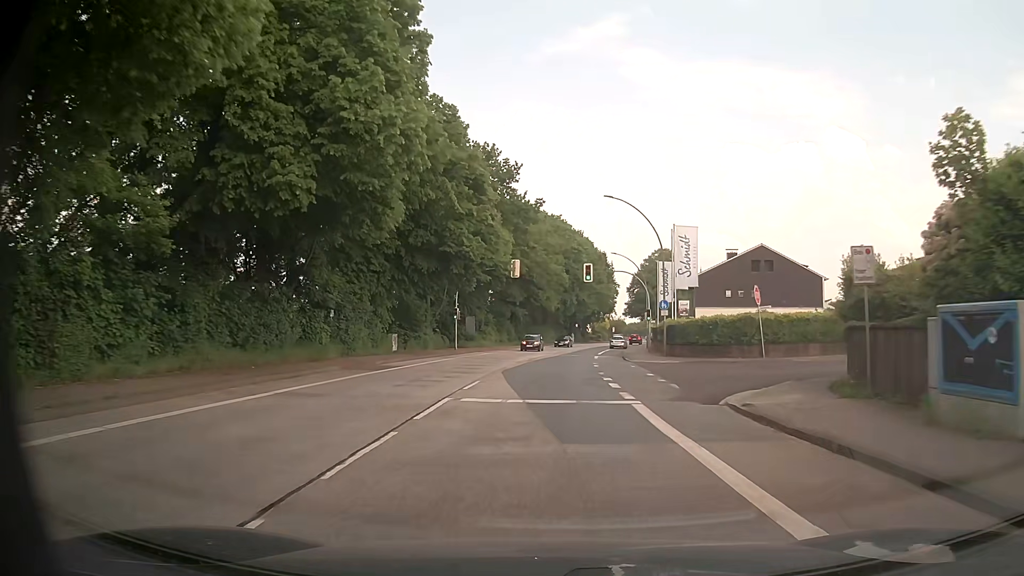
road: primary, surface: asphalt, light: Day
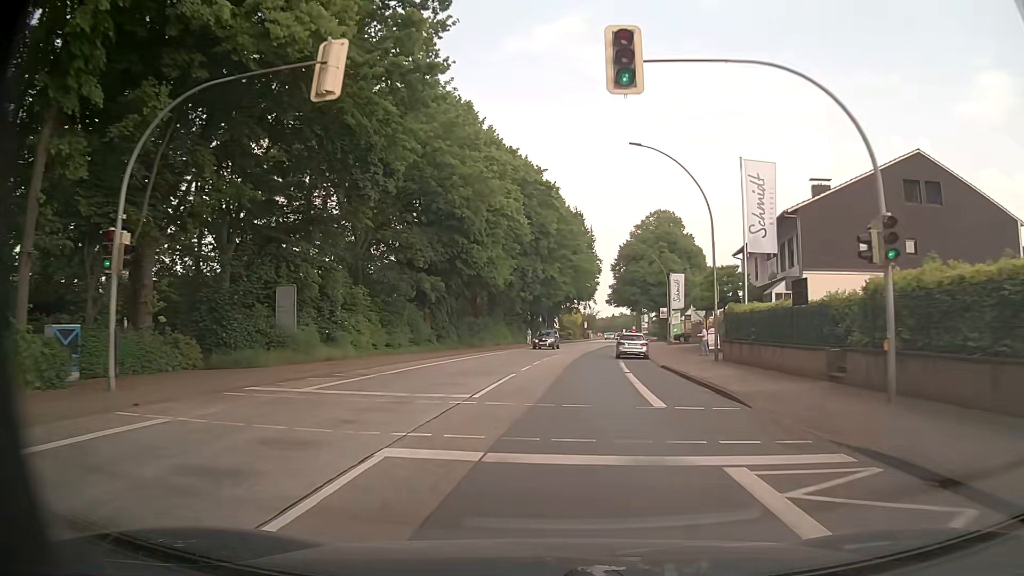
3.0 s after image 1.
(+1.0, +39.8) m; +4°
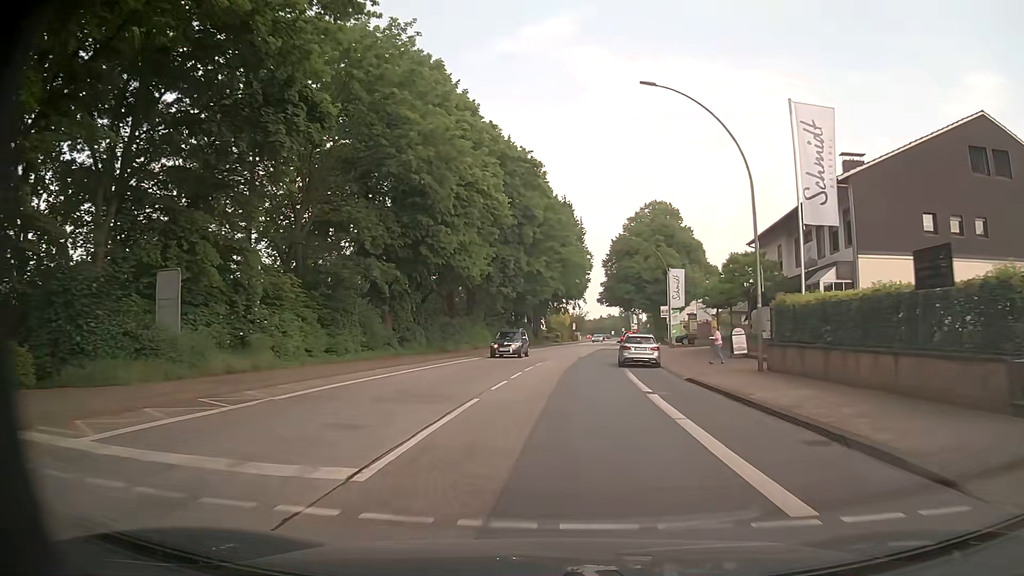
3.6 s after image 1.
(0.0, +8.0) m; +1°
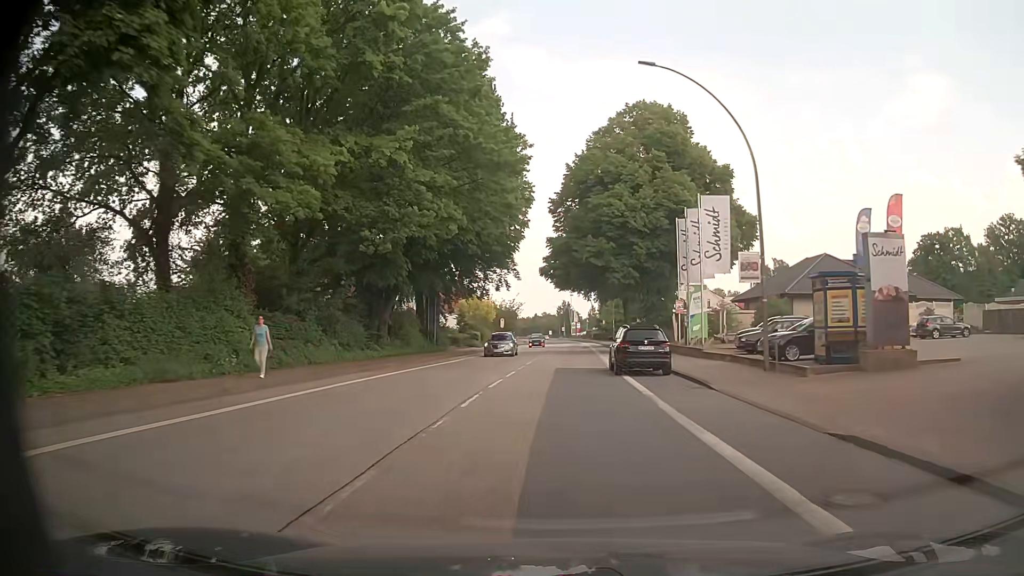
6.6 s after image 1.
(+1.8, +39.7) m; +6°
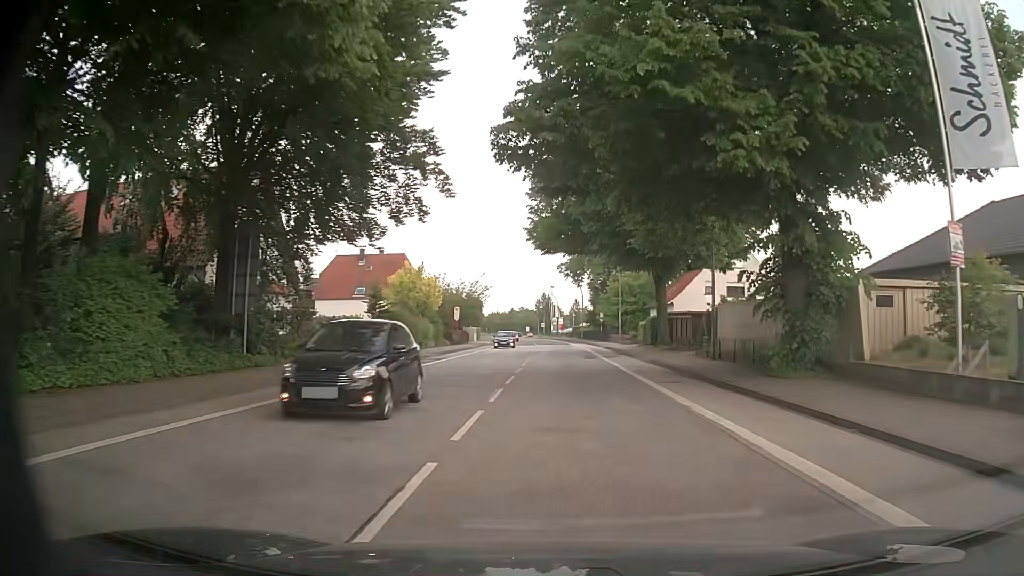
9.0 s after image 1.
(+0.2, +31.0) m; +2°
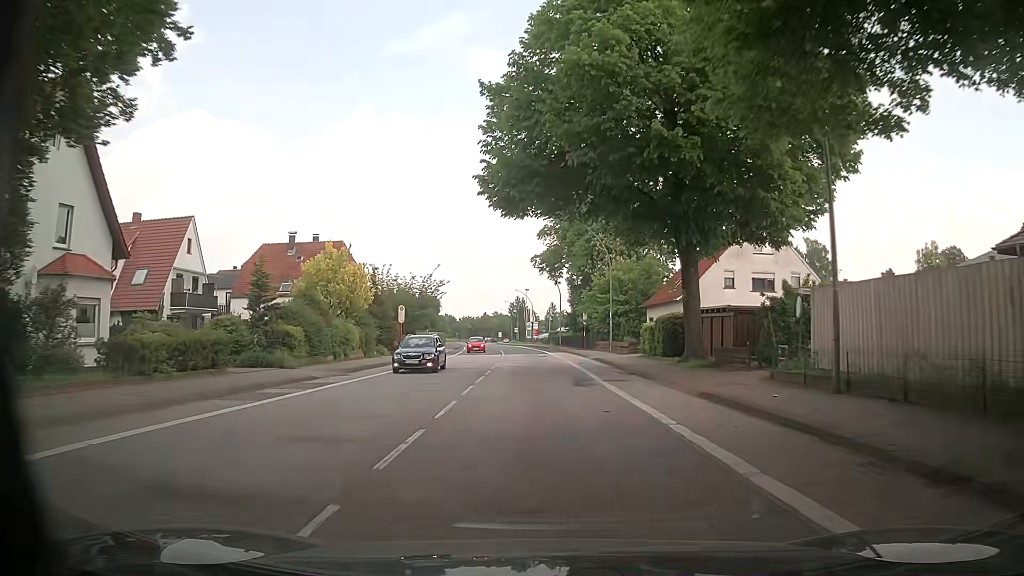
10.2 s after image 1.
(+0.4, +15.2) m; +3°
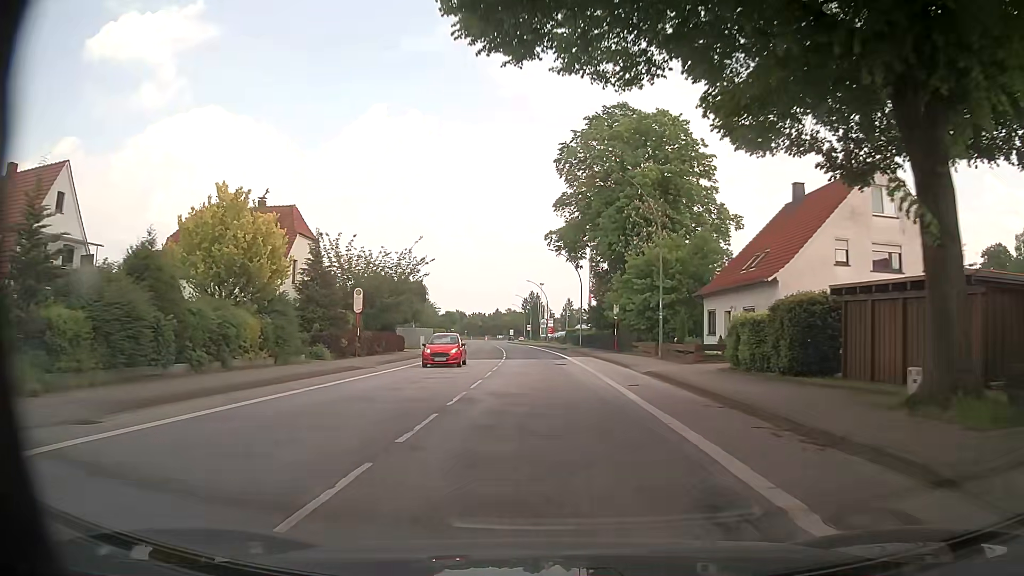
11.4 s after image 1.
(-0.4, +16.5) m; -2°
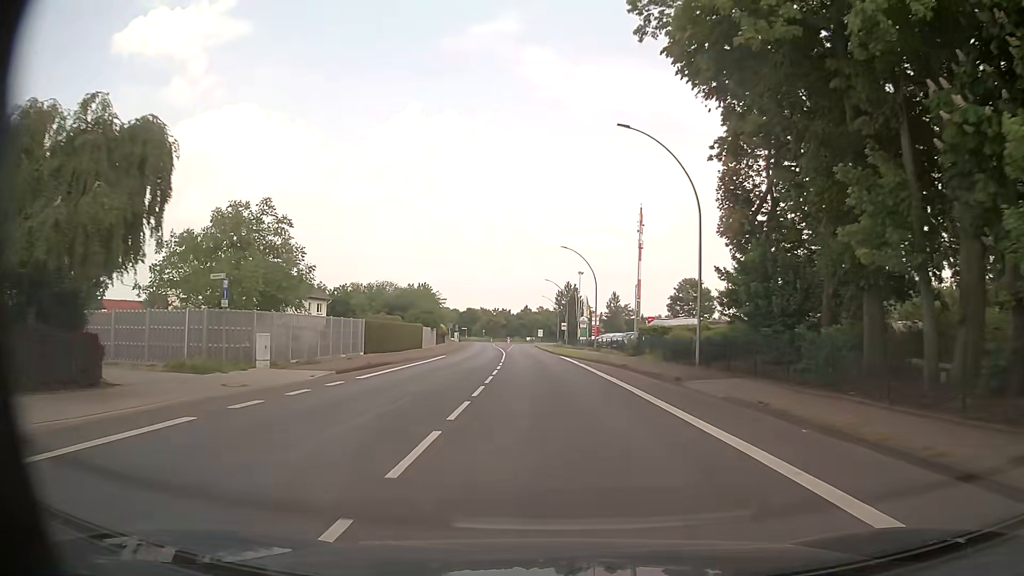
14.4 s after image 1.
(-1.1, +42.7) m; -3°
(0, +10) (0, +20) (0, +30) (-1, +40) (-1, +50) (-2, +60) (-2, +70) (-2, +80) (-3, +90) (-3, +100) m
